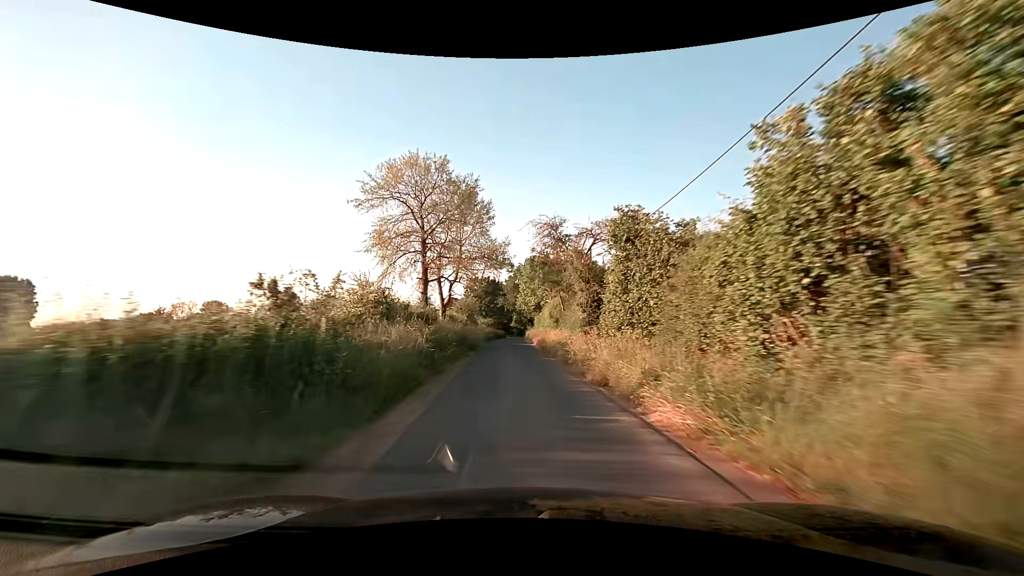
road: unclassified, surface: asphalt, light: Day
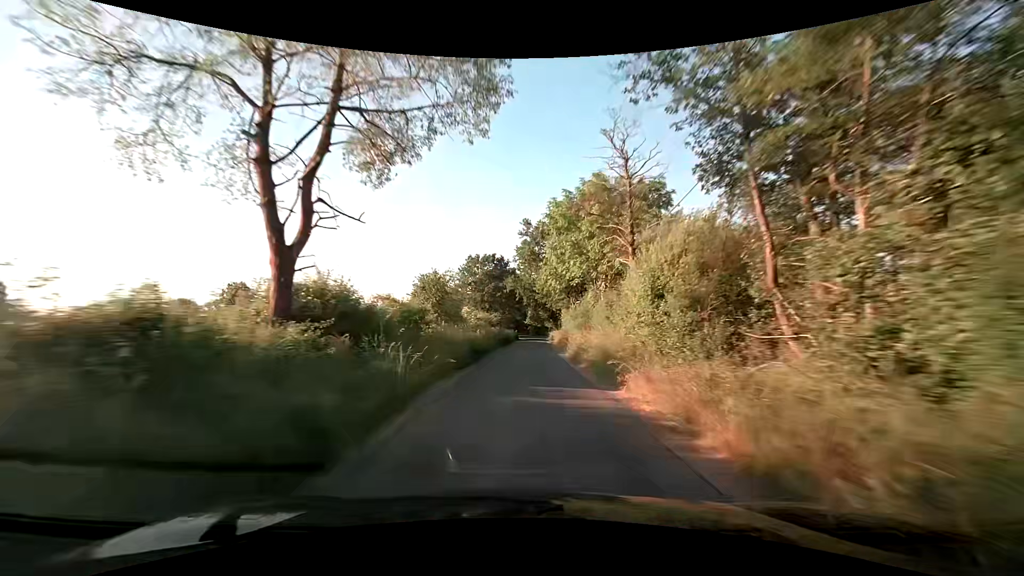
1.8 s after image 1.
(-1.1, +30.3) m; -2°
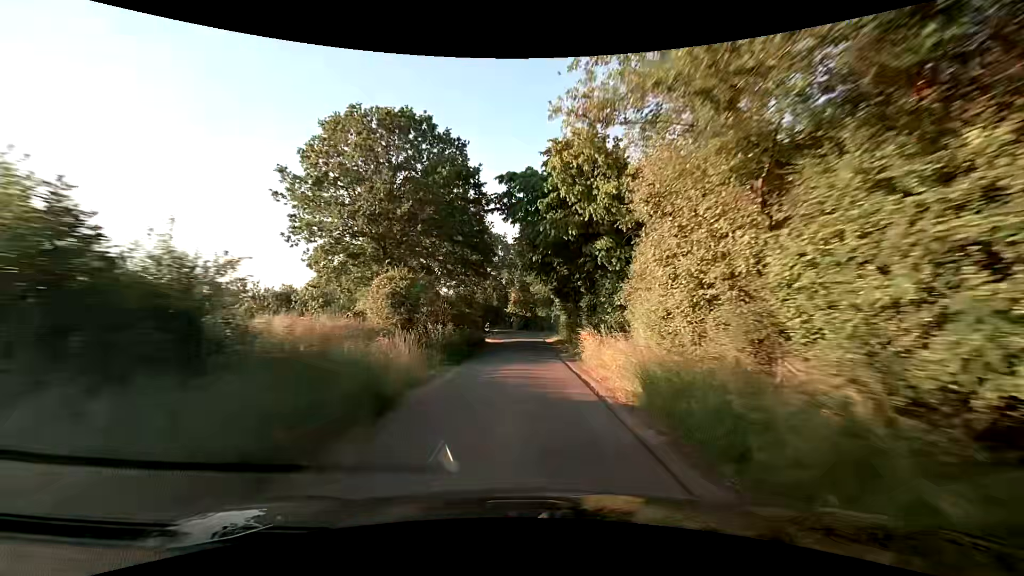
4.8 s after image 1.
(+0.6, +47.5) m; +2°
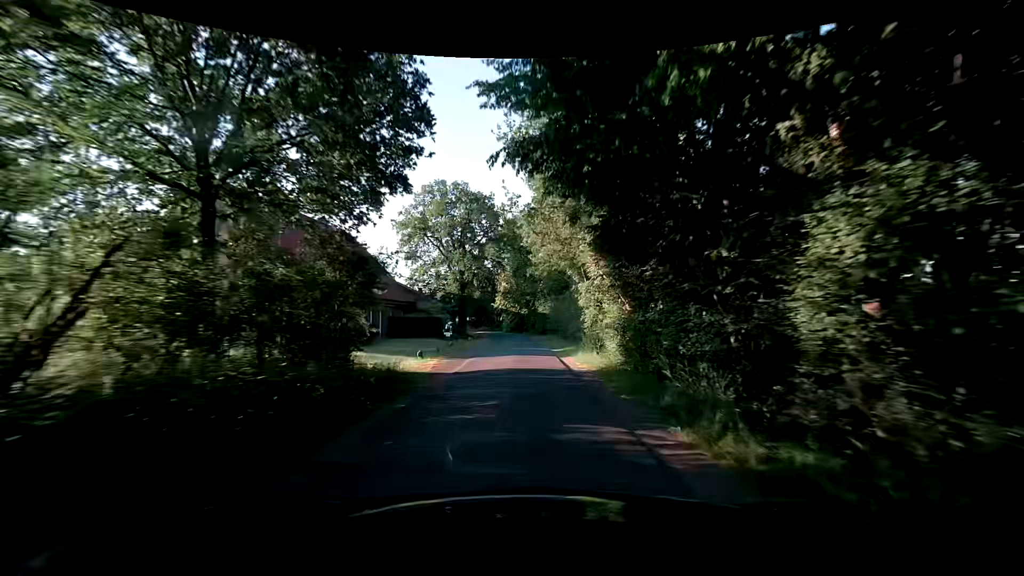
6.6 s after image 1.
(-0.2, +24.9) m; 0°
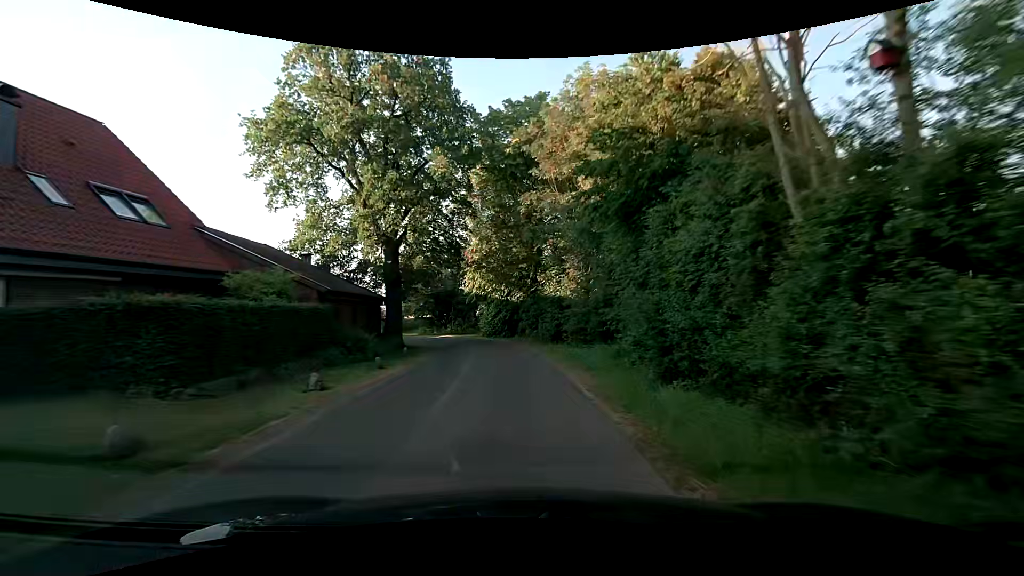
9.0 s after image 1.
(+0.3, +28.8) m; +1°
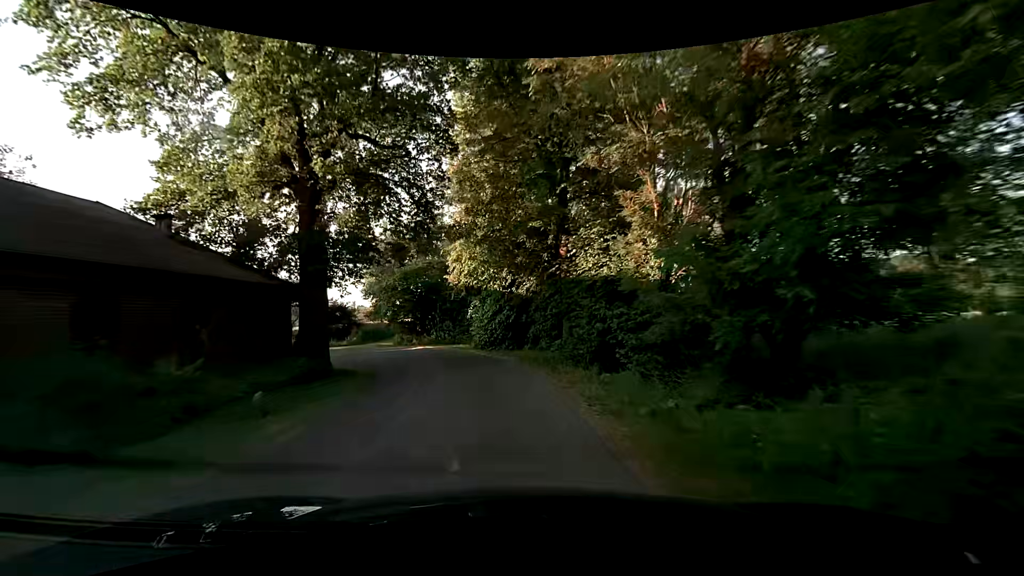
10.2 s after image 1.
(-0.1, +12.4) m; -1°
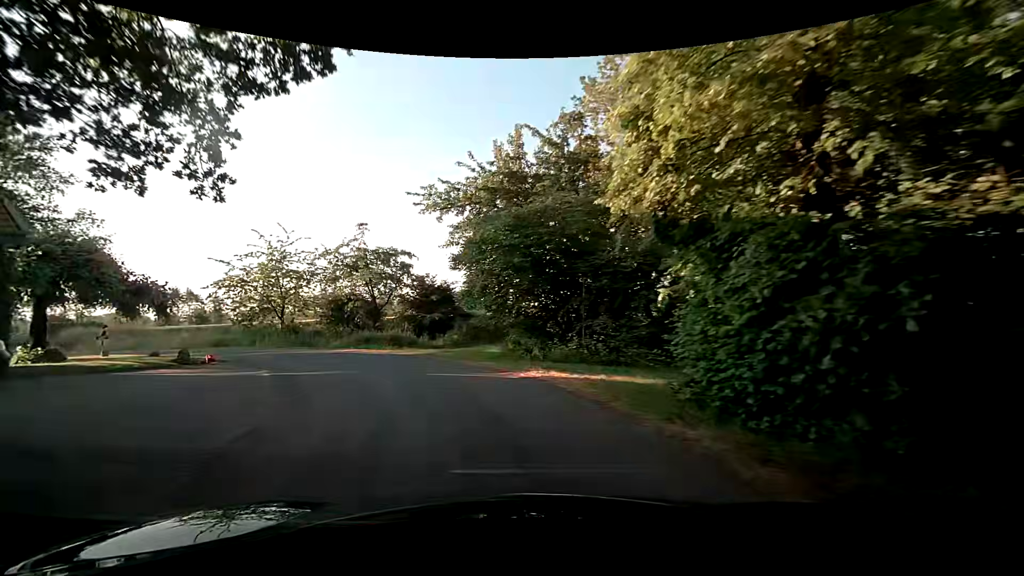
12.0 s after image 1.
(-2.1, +16.6) m; -18°
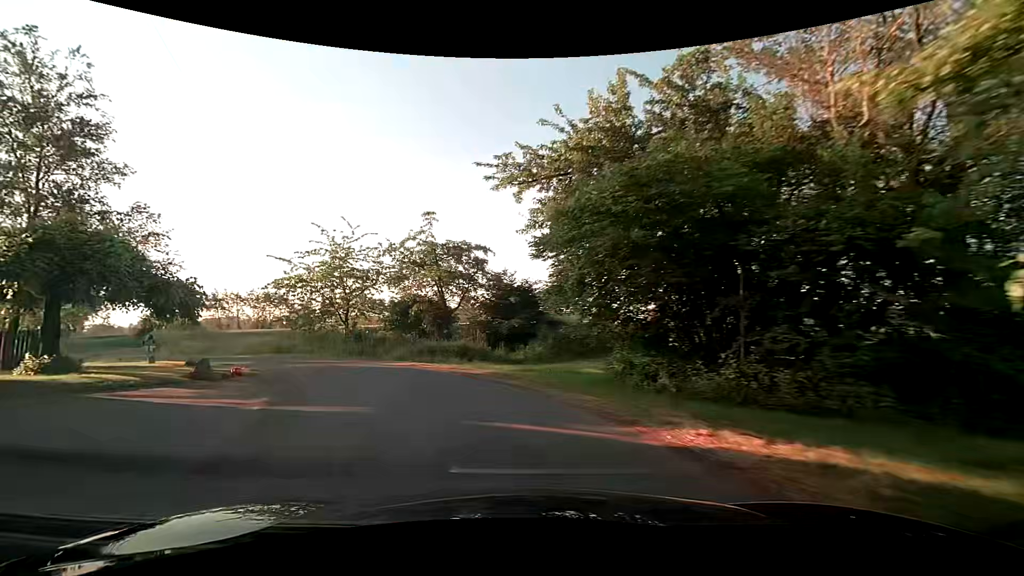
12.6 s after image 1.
(-0.4, +5.4) m; -8°
(-2, +10) (-6, +19) (-14, +25) (-22, +31) (-31, +36) (-38, +42) (-44, +50) (-47, +60) (-45, +70) (-42, +79) m
